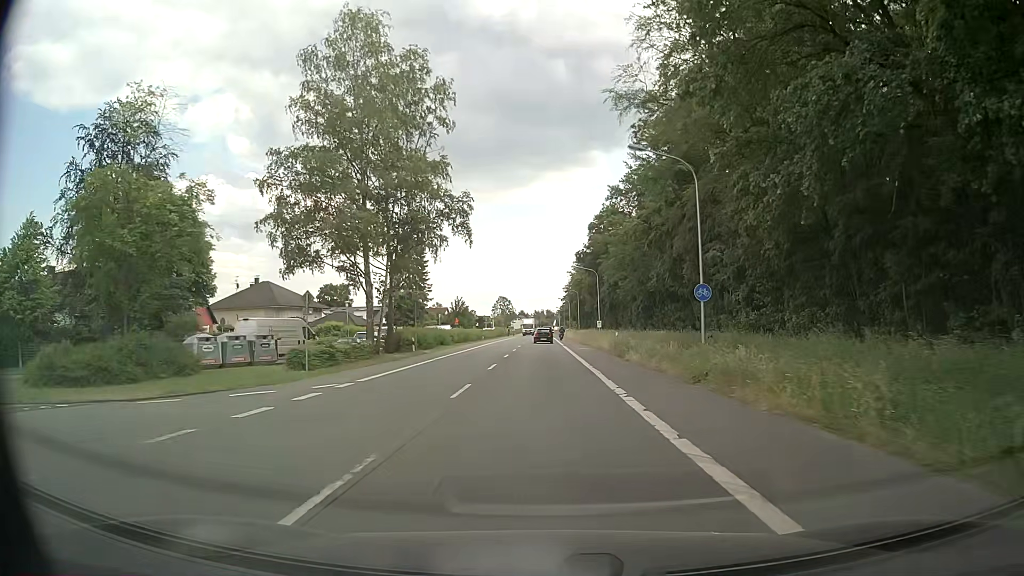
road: primary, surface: asphalt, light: Day
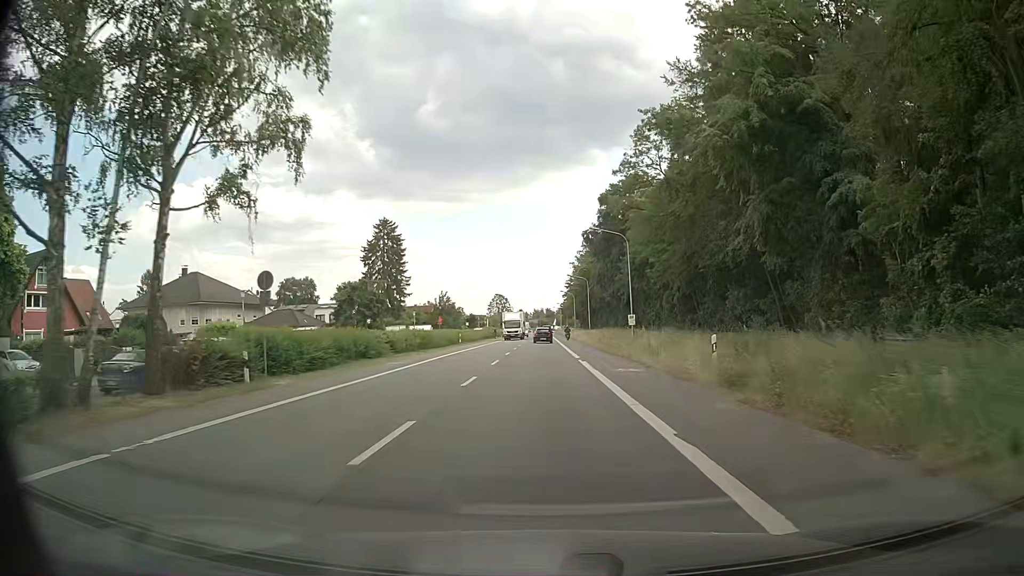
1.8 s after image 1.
(0.0, +24.7) m; +1°
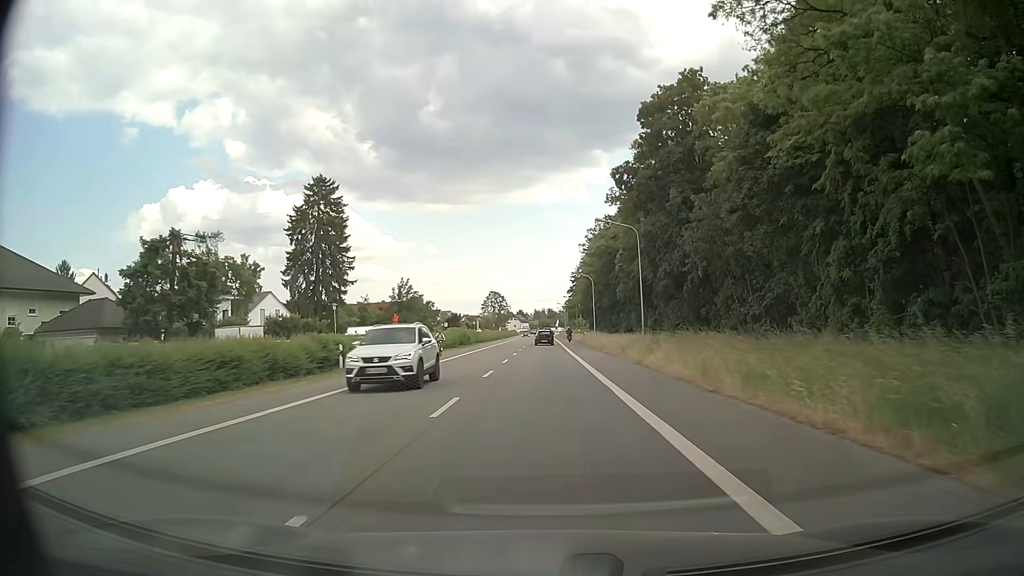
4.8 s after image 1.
(-0.7, +40.9) m; -1°
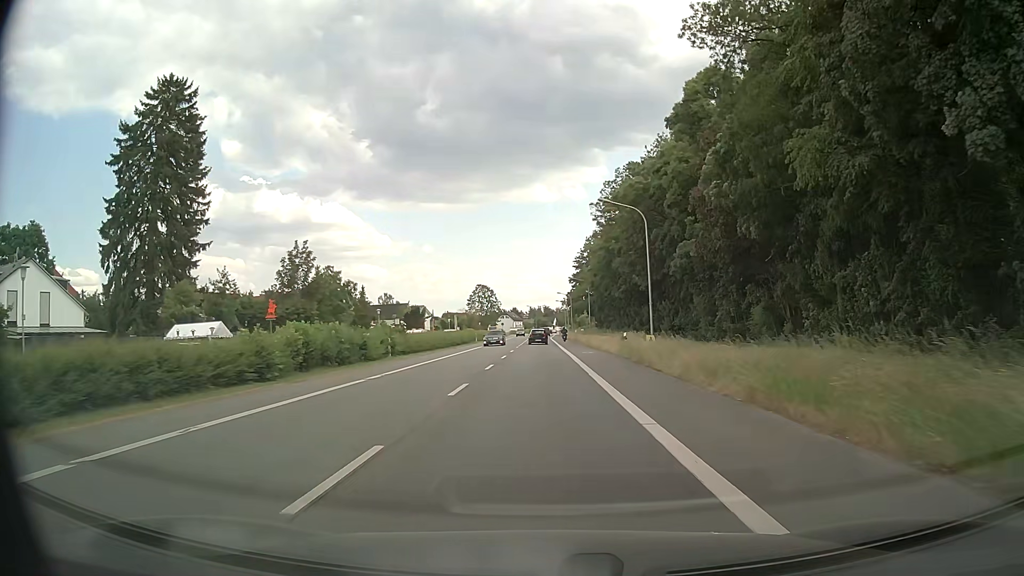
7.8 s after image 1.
(+0.5, +41.9) m; +1°
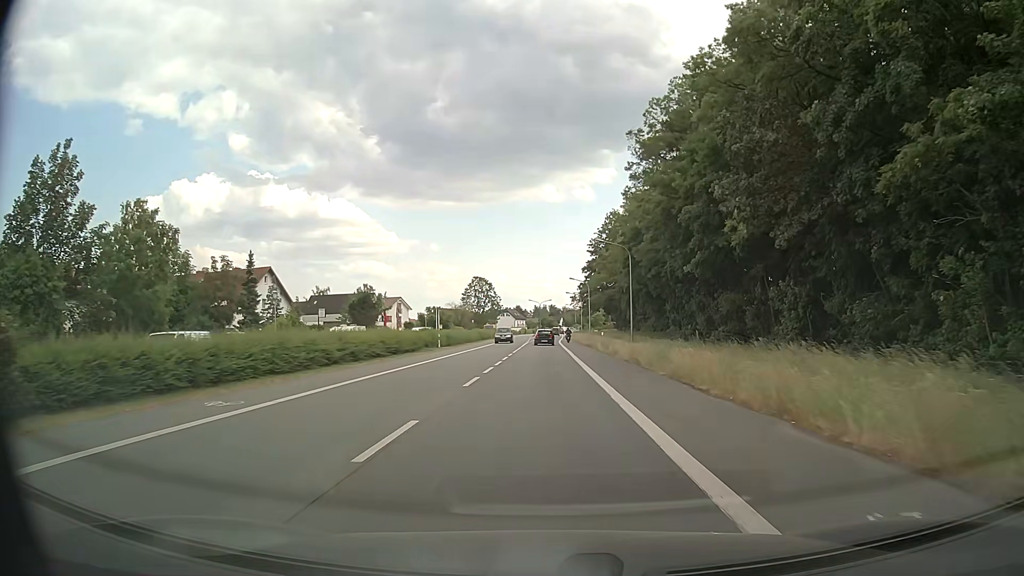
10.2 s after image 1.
(0.0, +34.0) m; 0°
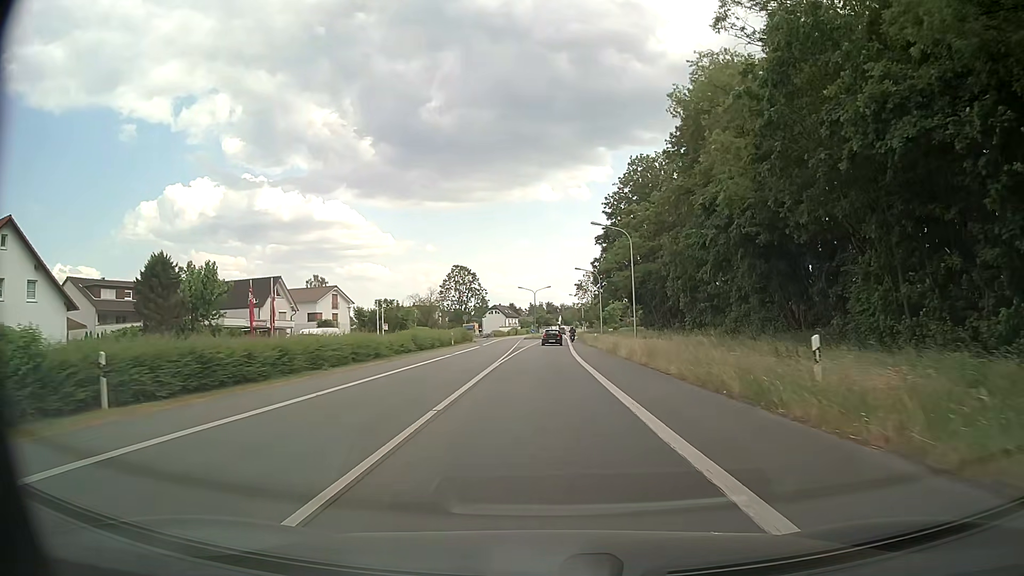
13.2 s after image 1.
(0.0, +42.1) m; 0°
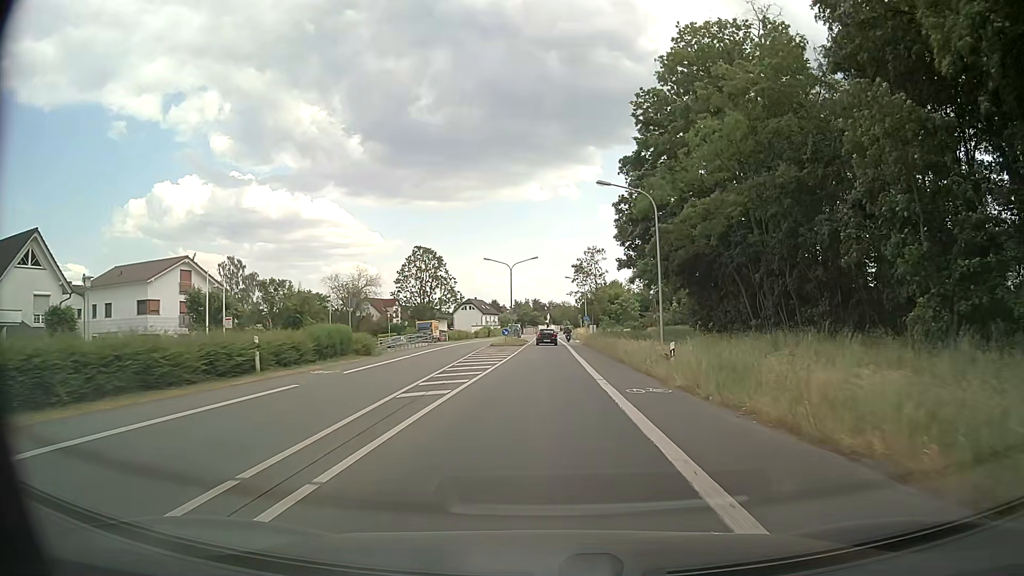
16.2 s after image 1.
(+0.6, +40.6) m; +1°
